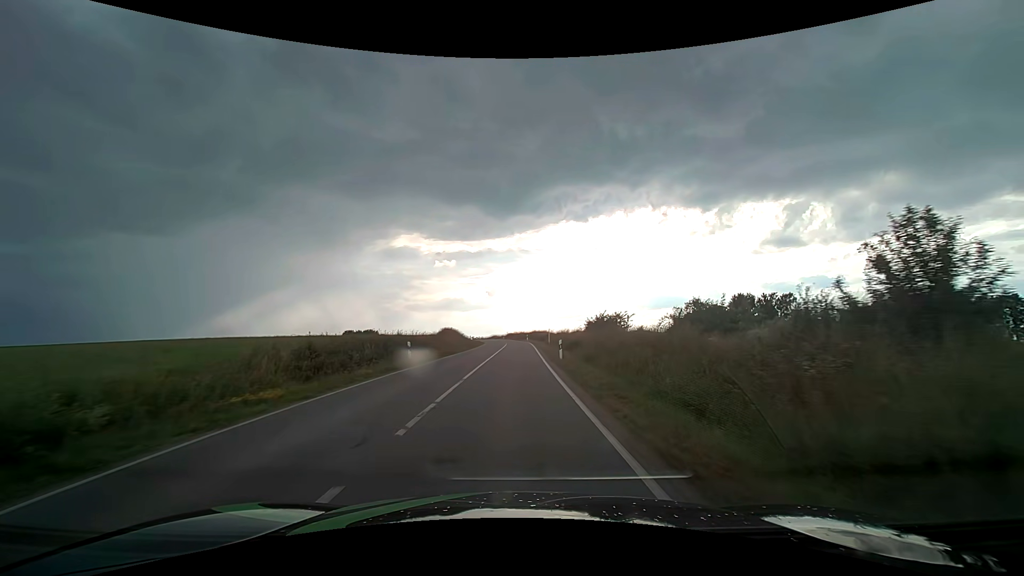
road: tertiary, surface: asphalt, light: Day
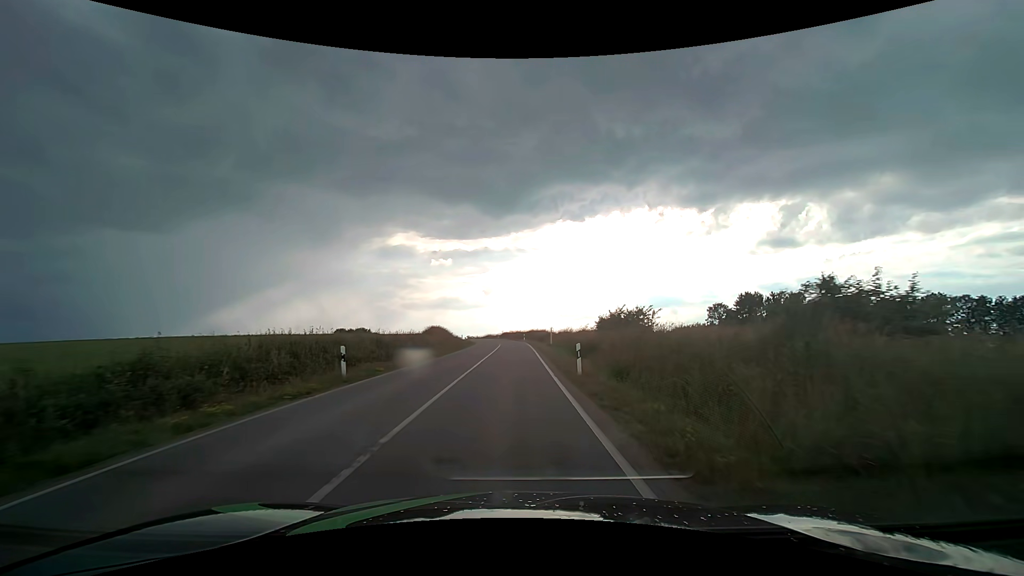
(+0.1, +8.6) m; +1°
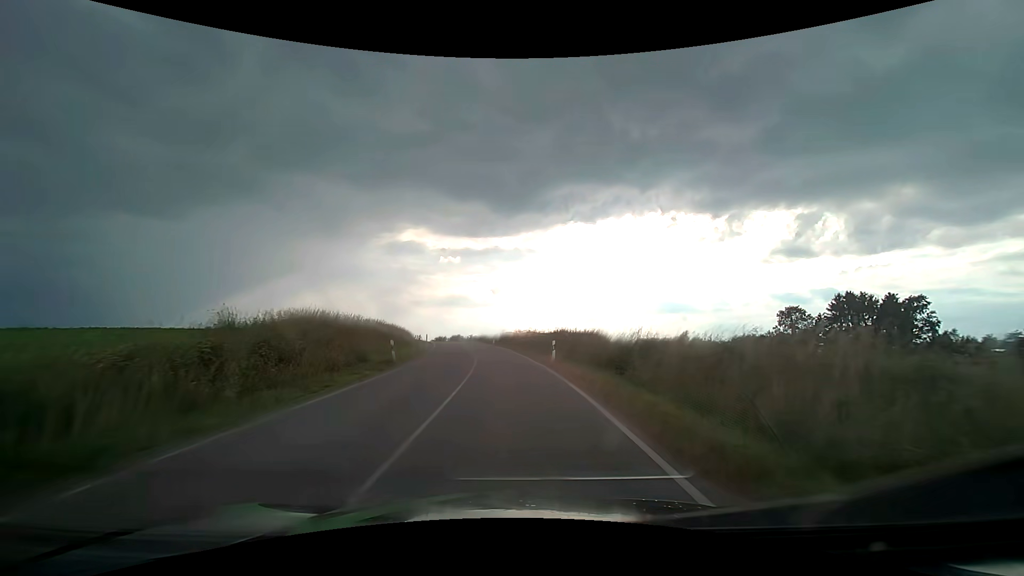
(-0.3, +44.5) m; -1°
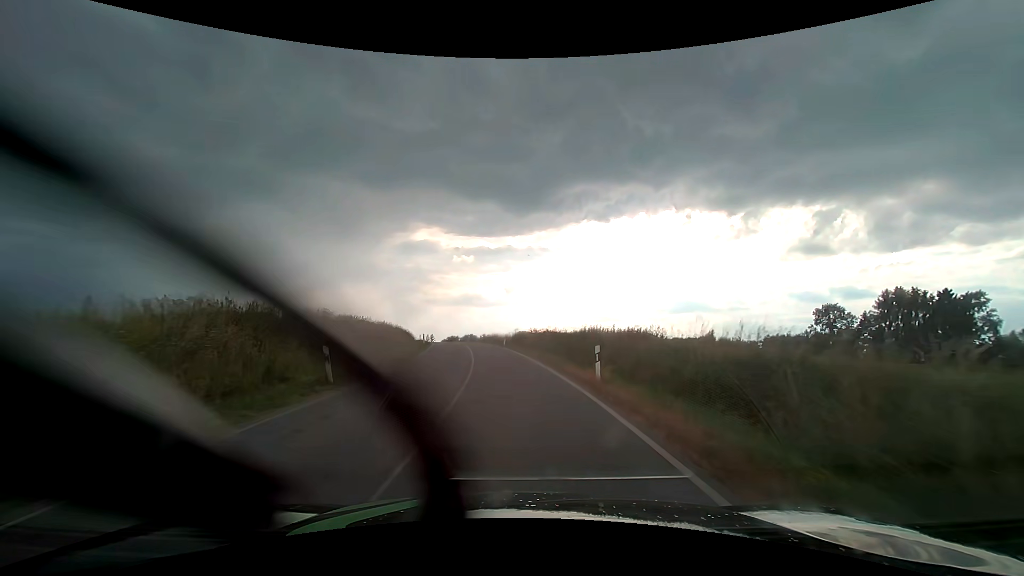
(-0.1, +9.1) m; -1°
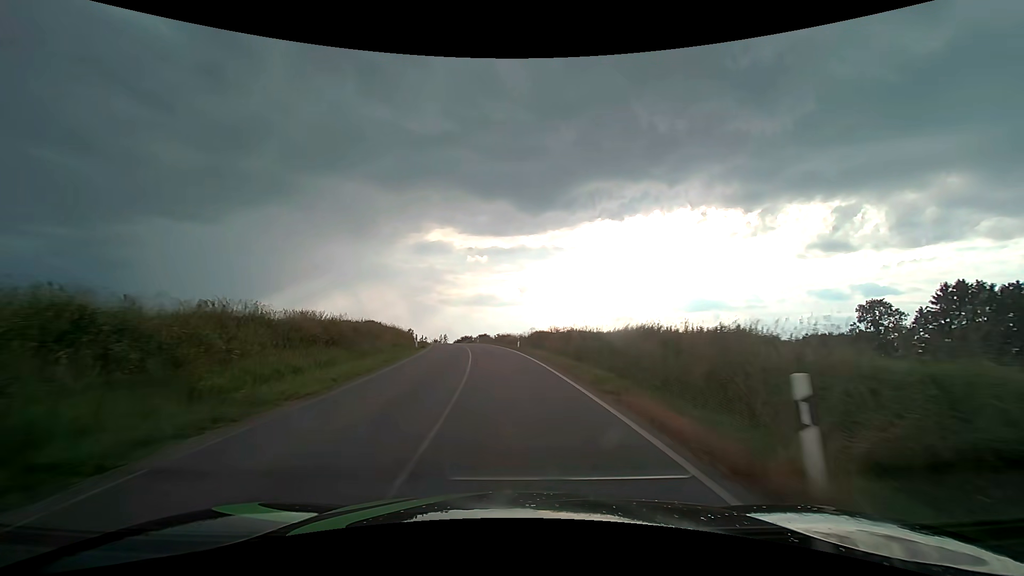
(-0.2, +9.2) m; -2°
(0, +10) (-1, +20) (-2, +30) (-3, +40) (-4, +50) (-6, +60) (-8, +69) (-11, +79) (-13, +89) (-15, +99) m
